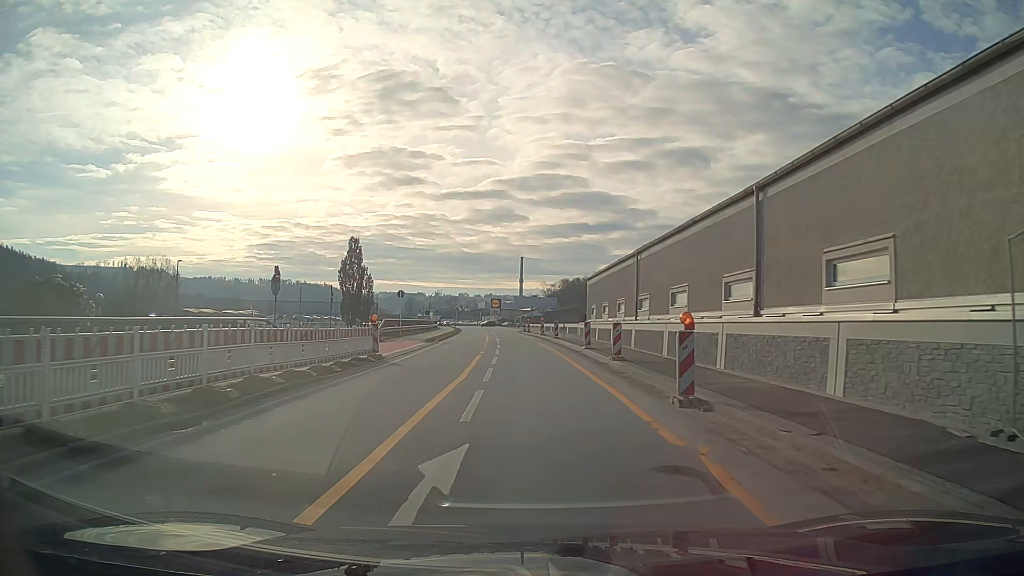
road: primary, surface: asphalt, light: Day
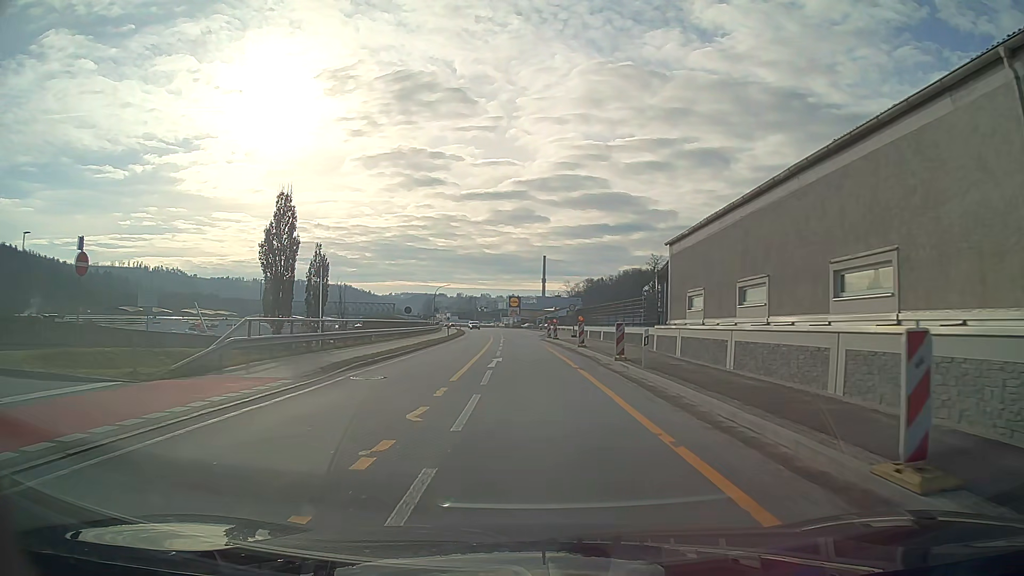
(-0.4, +24.7) m; -2°
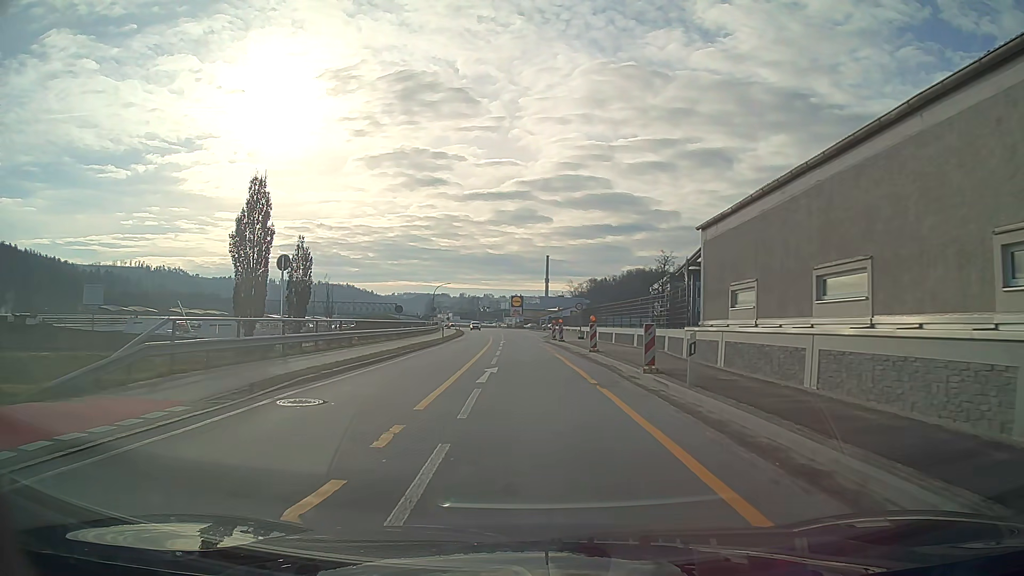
(0.0, +4.9) m; 0°
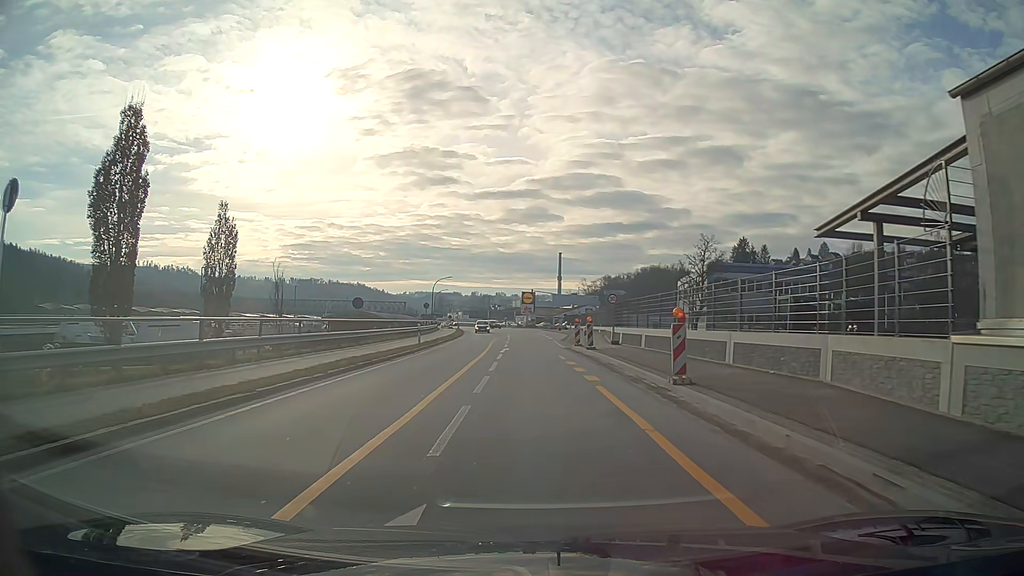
(-0.1, +14.9) m; -1°
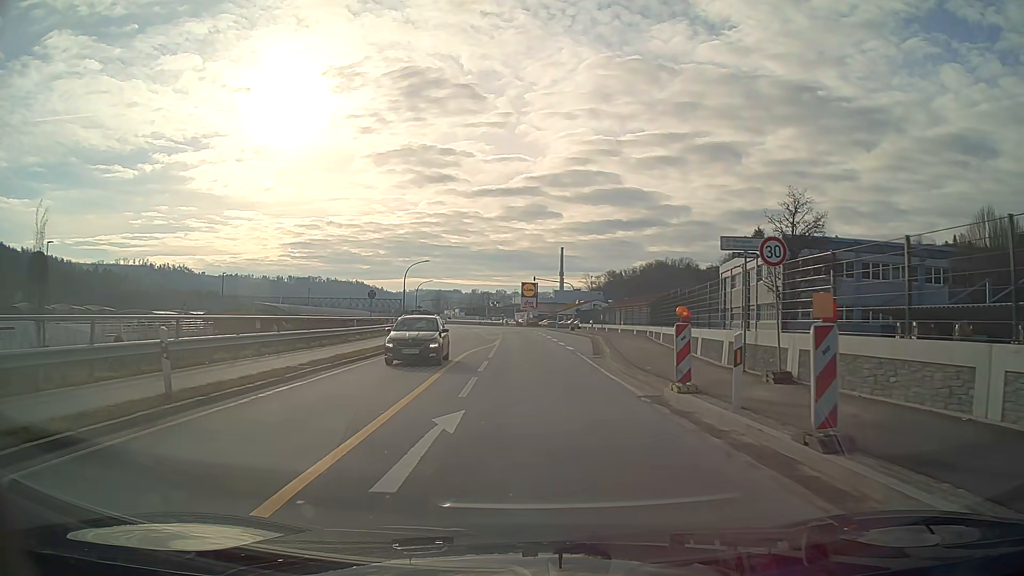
(0.0, +24.9) m; +1°
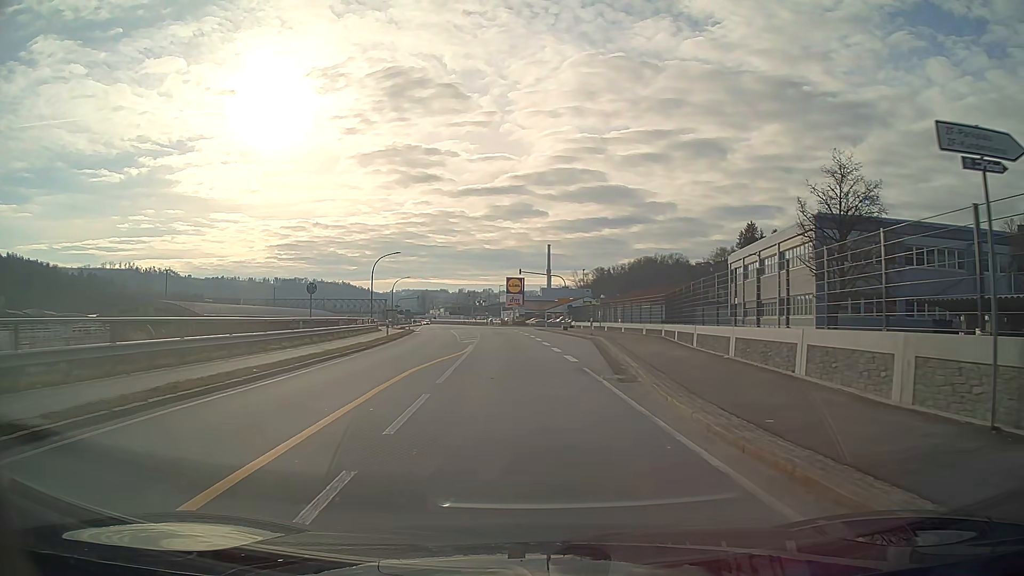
(+0.1, +10.0) m; 0°
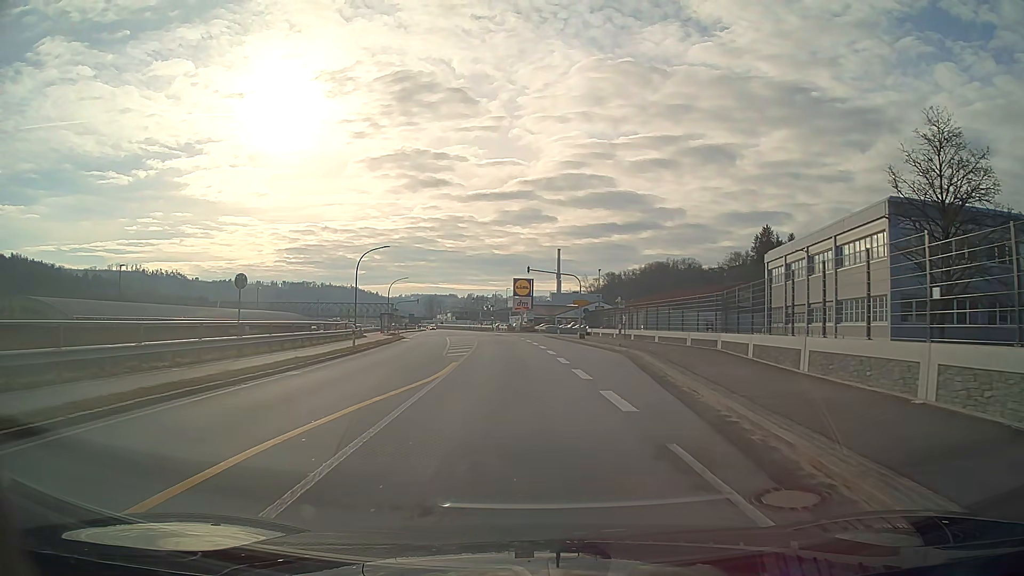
(-0.1, +10.0) m; -1°
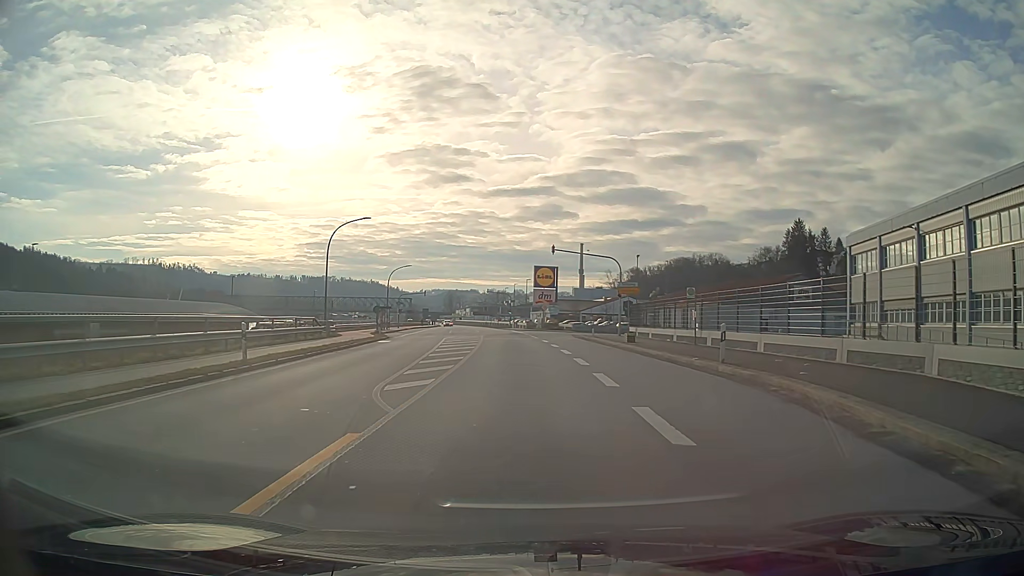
(-0.2, +14.9) m; -2°
(0, +10) (0, +20) (-1, +30) (-1, +40) (-2, +50) (-2, +60) (-3, +70) (-4, +80) (-5, +90) (-6, +100) m
